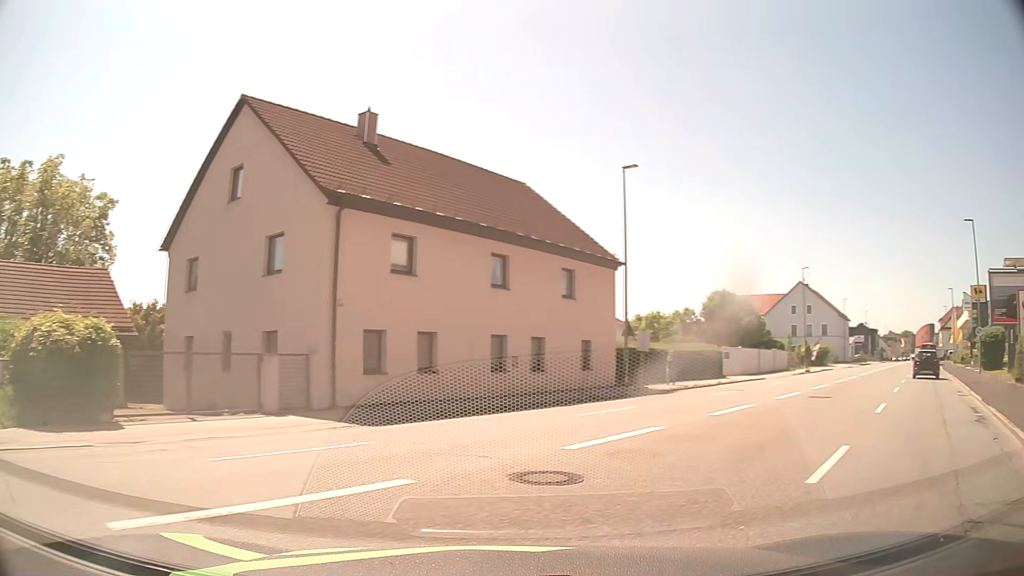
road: service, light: Day
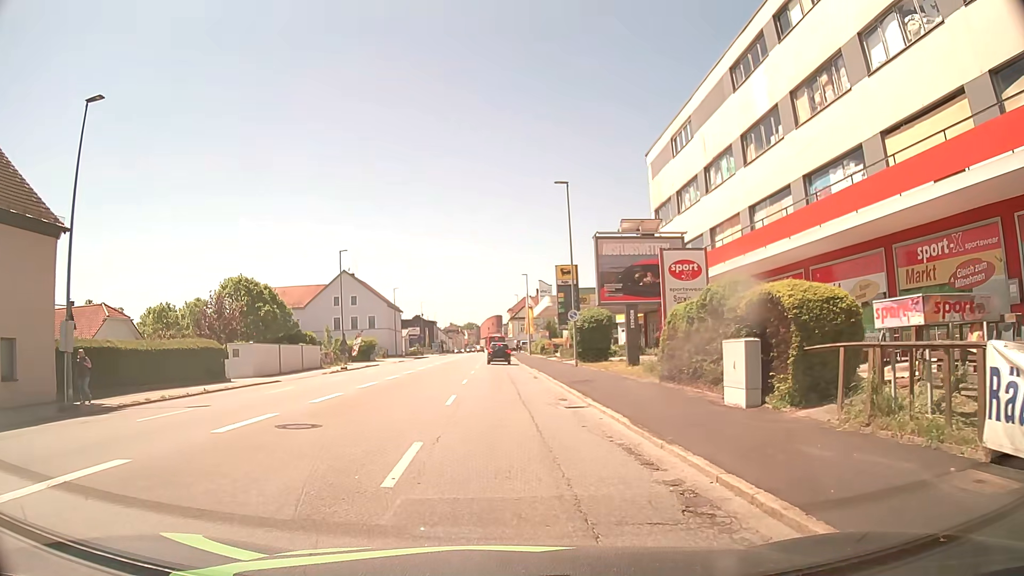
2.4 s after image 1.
(+4.3, +8.8) m; +36°
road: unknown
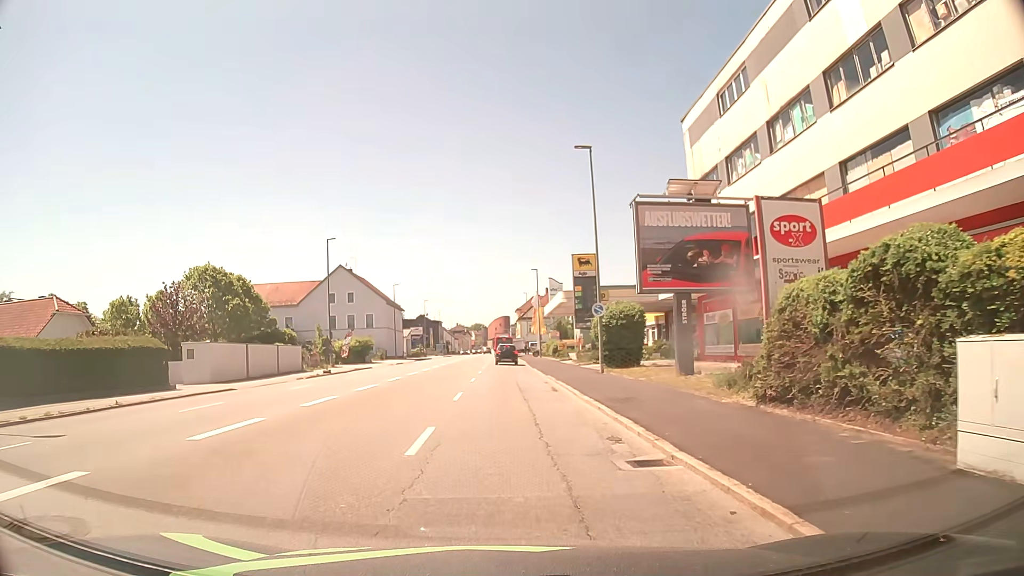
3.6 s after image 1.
(-0.1, +7.3) m; -1°
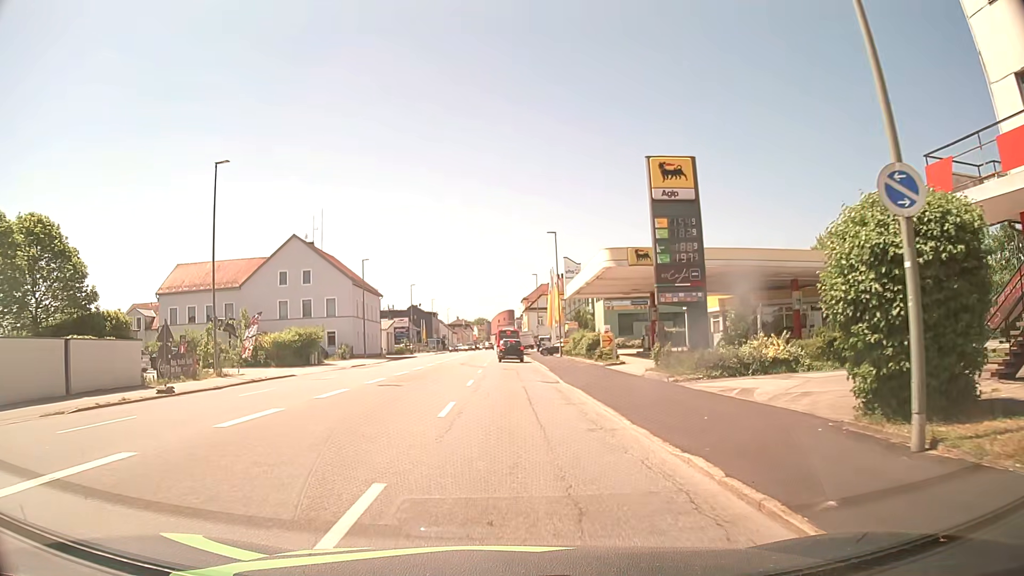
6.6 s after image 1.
(-0.2, +23.3) m; 0°
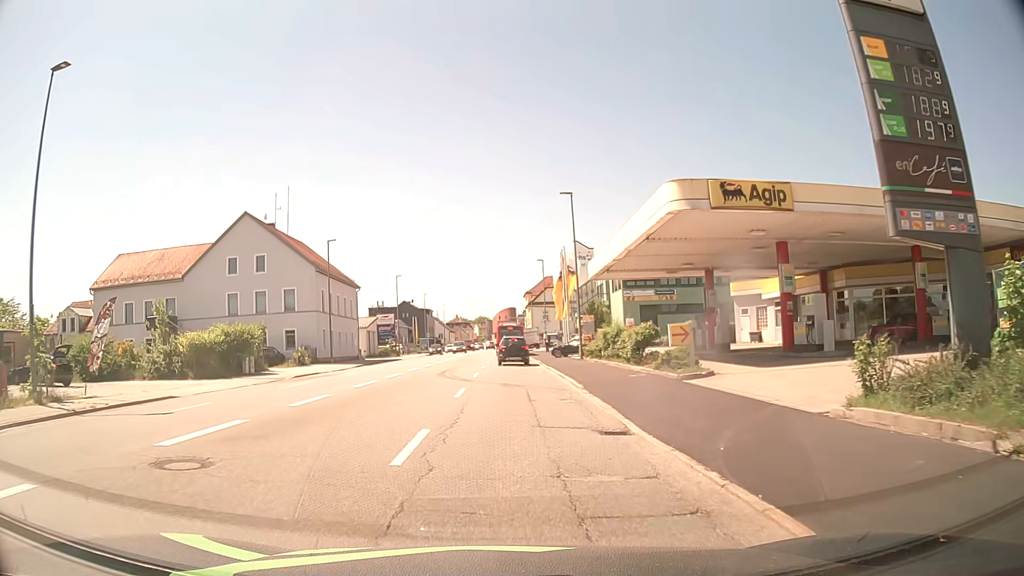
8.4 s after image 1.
(0.0, +14.1) m; 0°
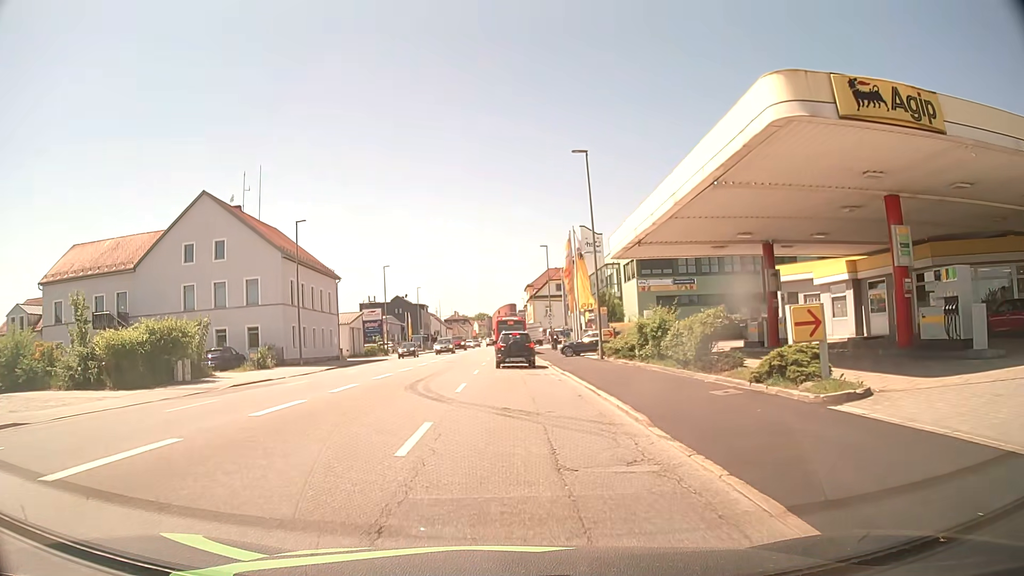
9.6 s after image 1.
(0.0, +8.5) m; 0°
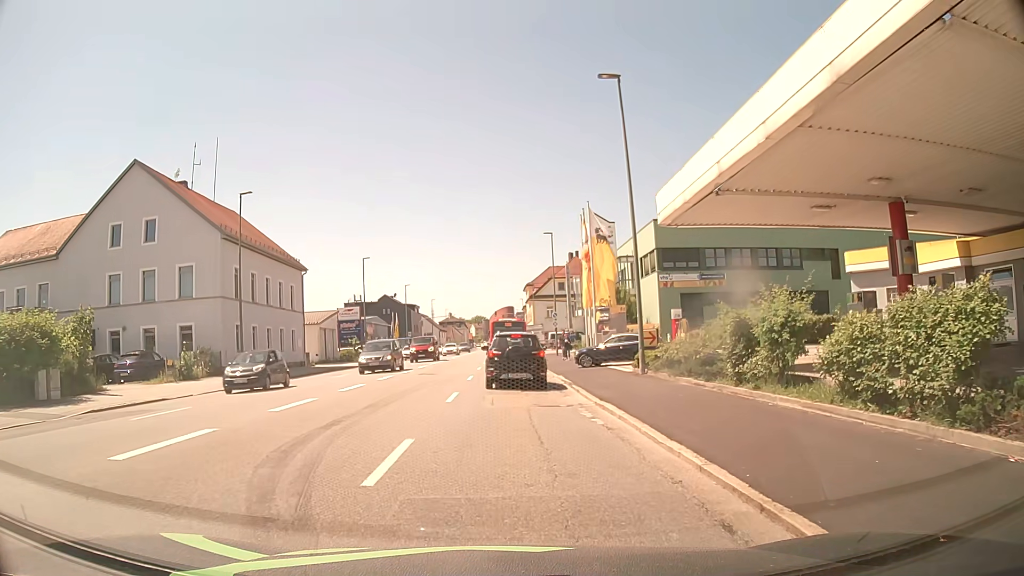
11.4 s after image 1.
(0.0, +10.2) m; 0°
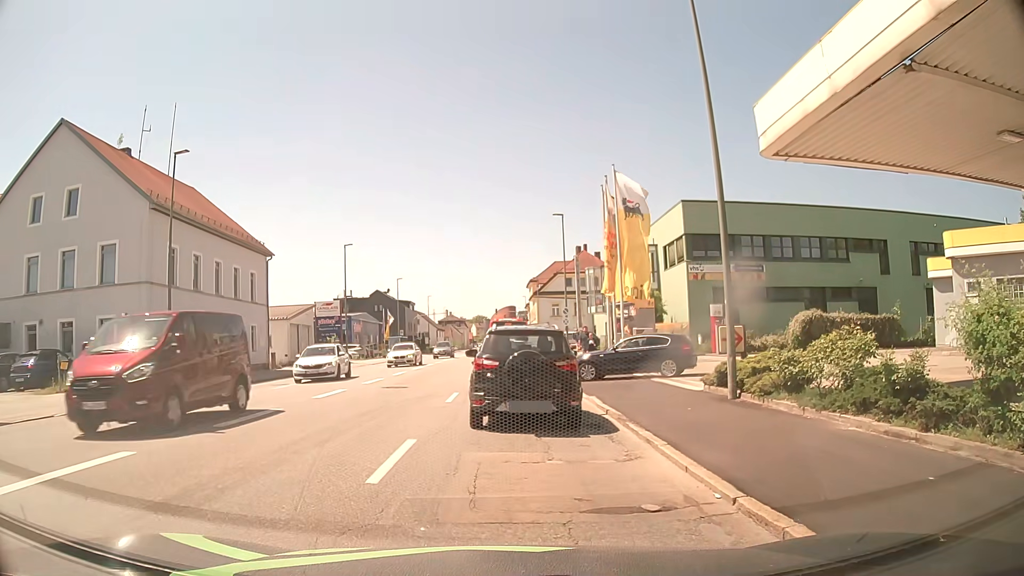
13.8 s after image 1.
(0.0, +8.5) m; +2°
